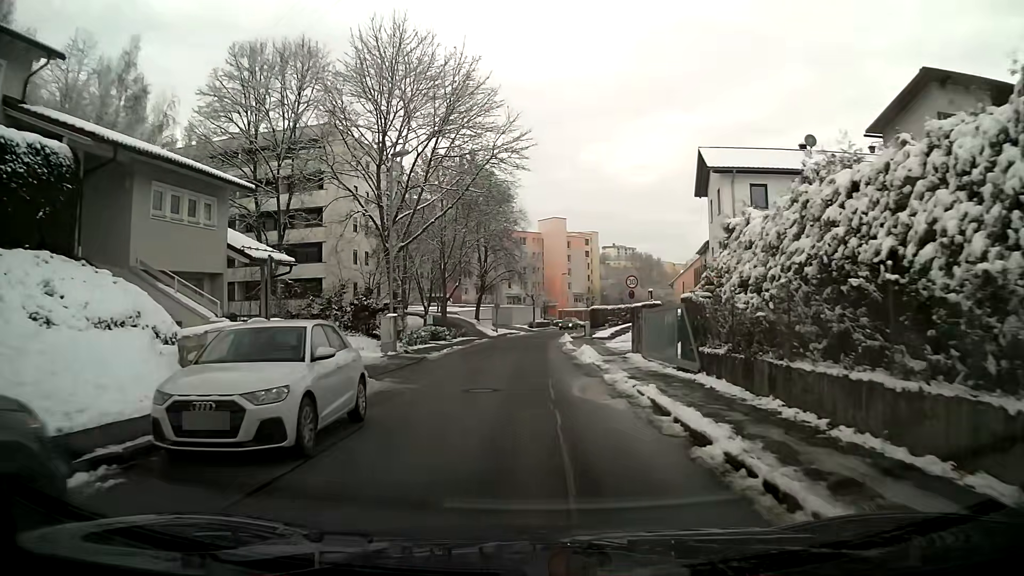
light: Day
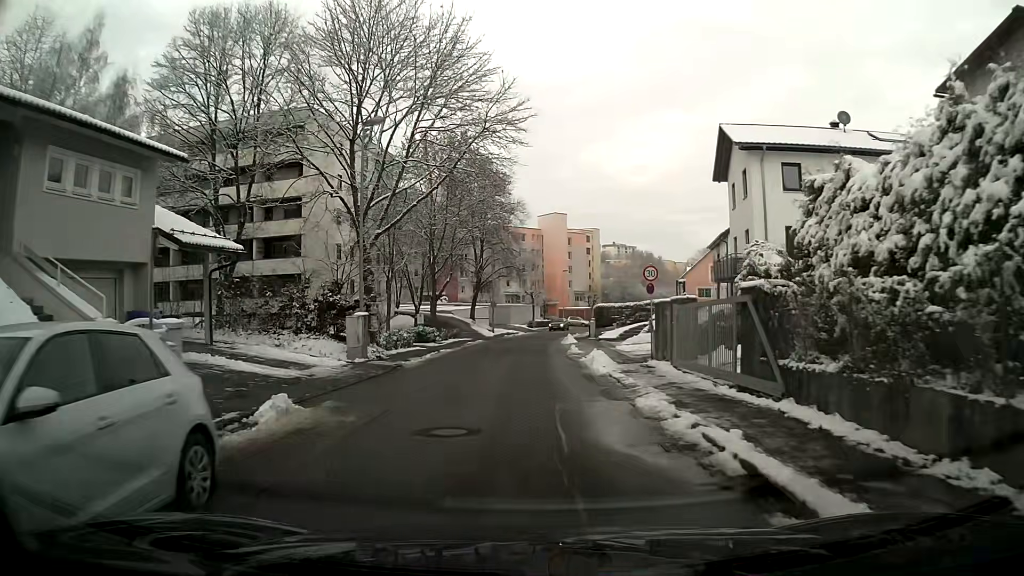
(0.0, +4.8) m; +1°
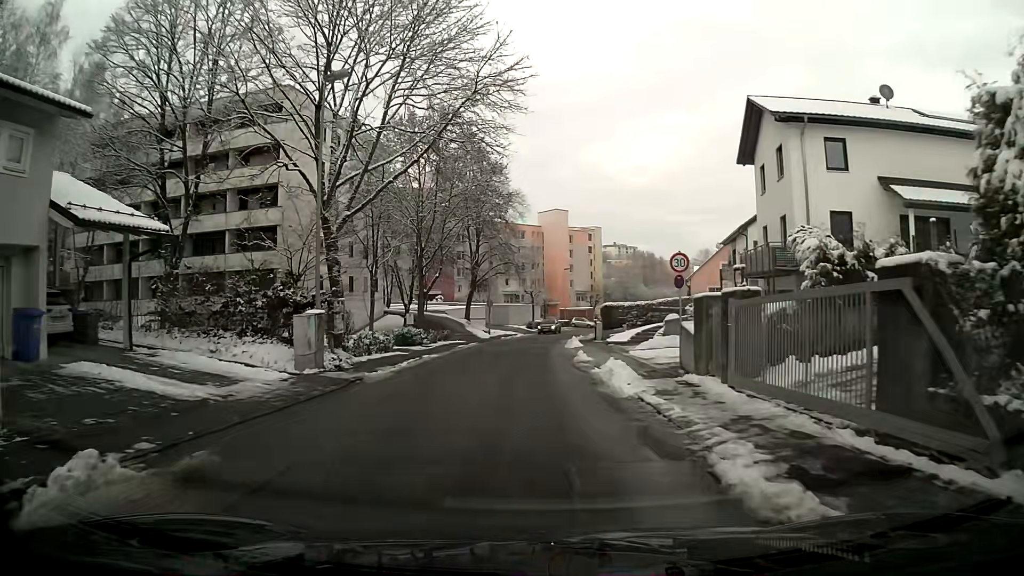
(0.0, +4.8) m; 0°
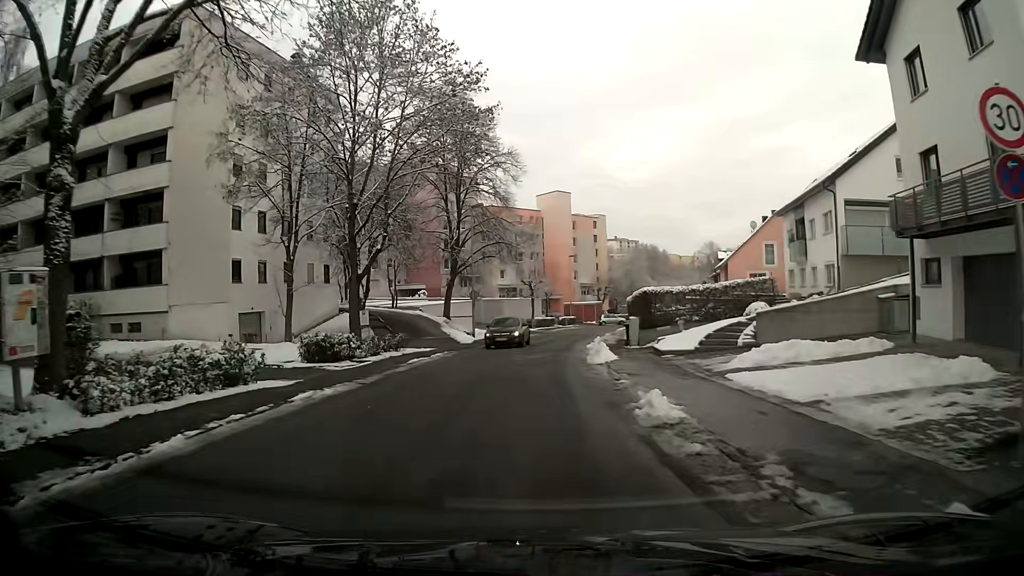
(0.0, +14.5) m; 0°
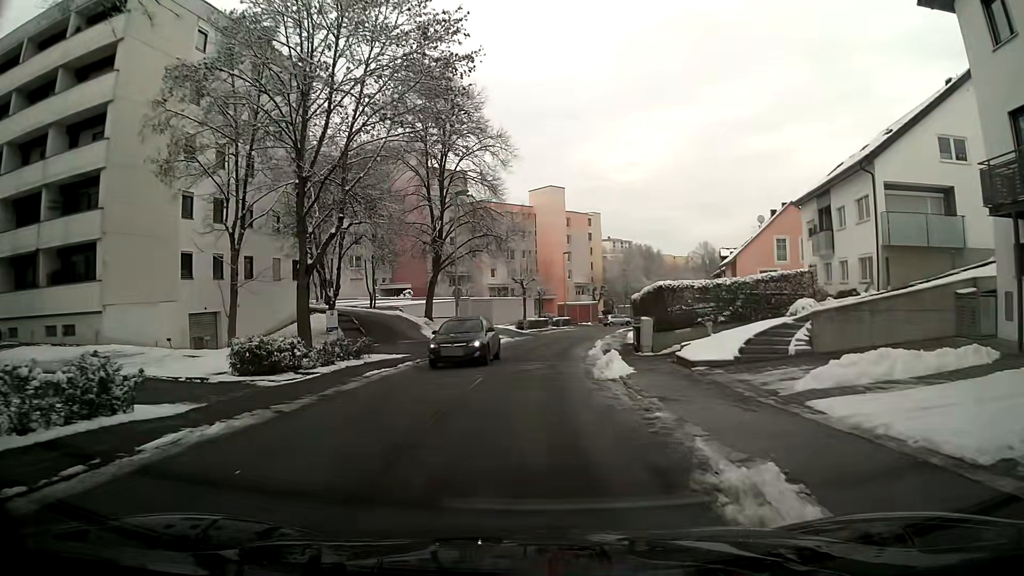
(0.0, +4.8) m; +1°
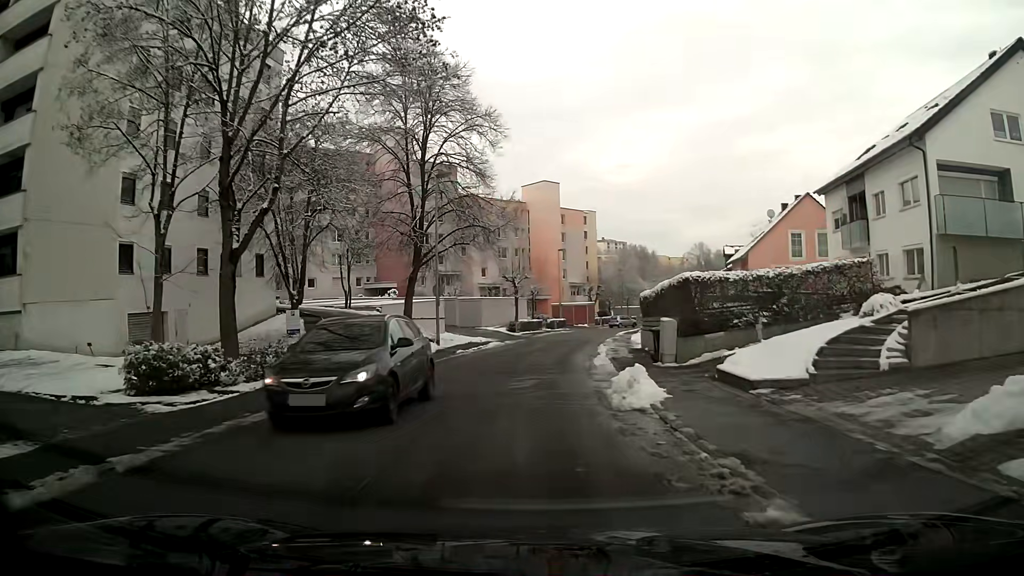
(0.0, +4.8) m; 0°
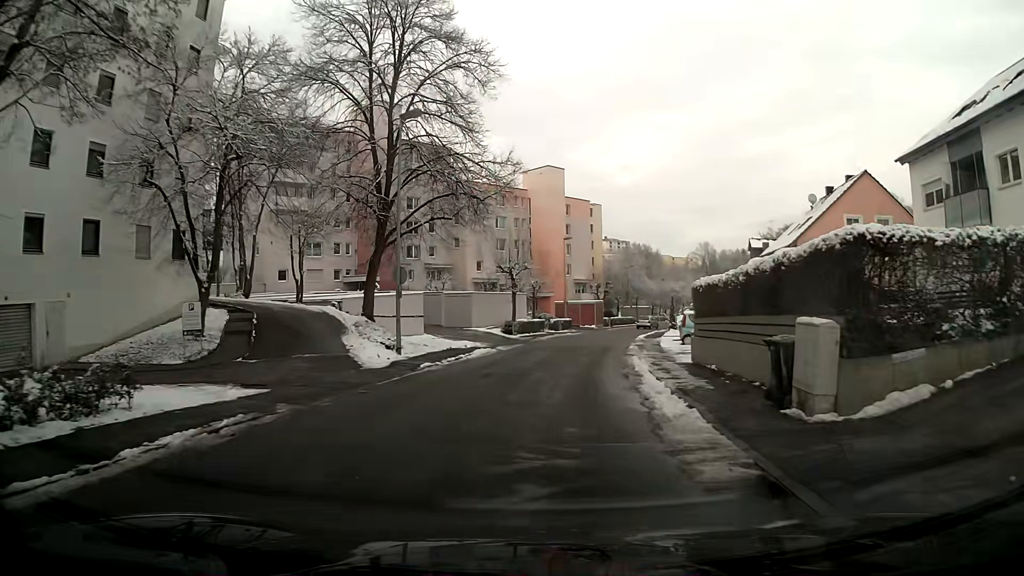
(0.0, +9.4) m; +1°
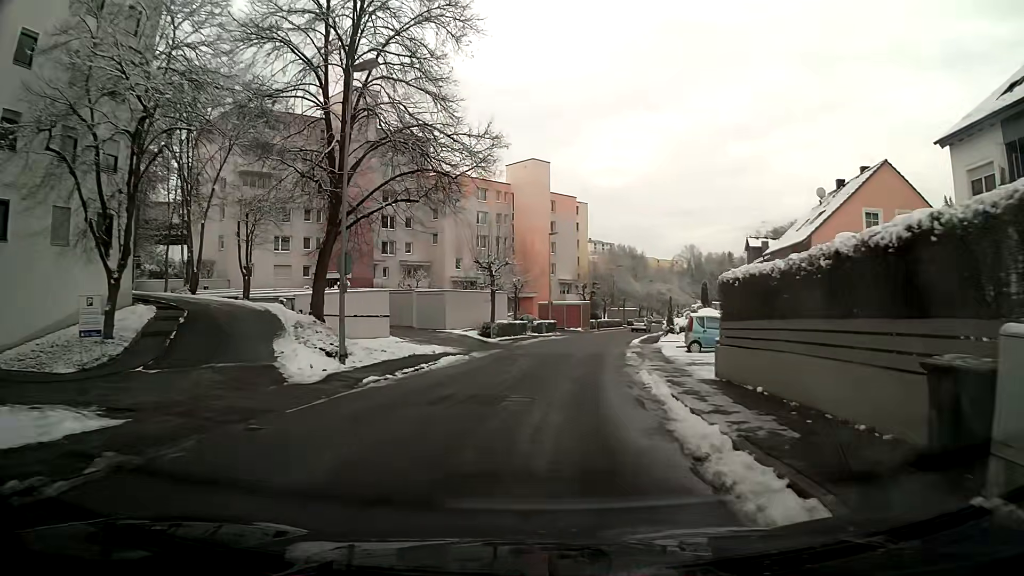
(+0.1, +4.7) m; +1°
(0, +10) (+1, +20) (+2, +30) (+4, +40) (+6, +50) (+8, +59) (+11, +69) (+14, +79) (+16, +88) (+17, +98) m
